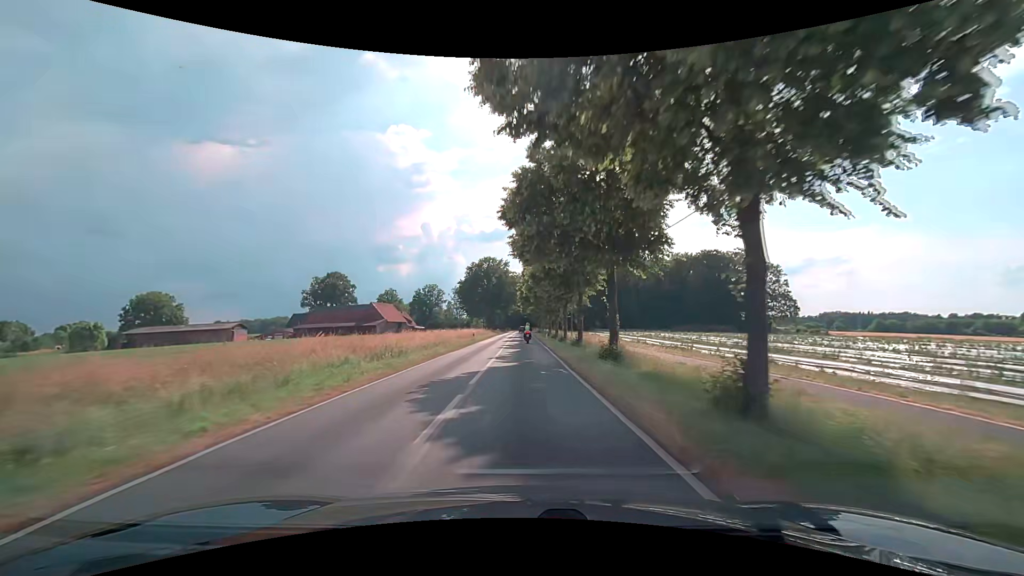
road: secondary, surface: asphalt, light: Day
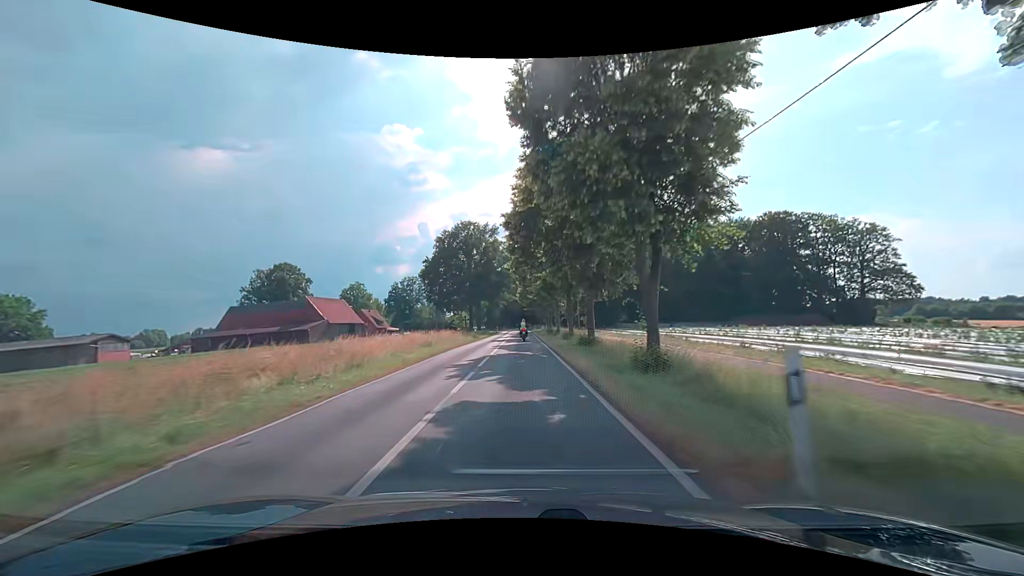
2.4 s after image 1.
(+0.3, +44.0) m; +1°
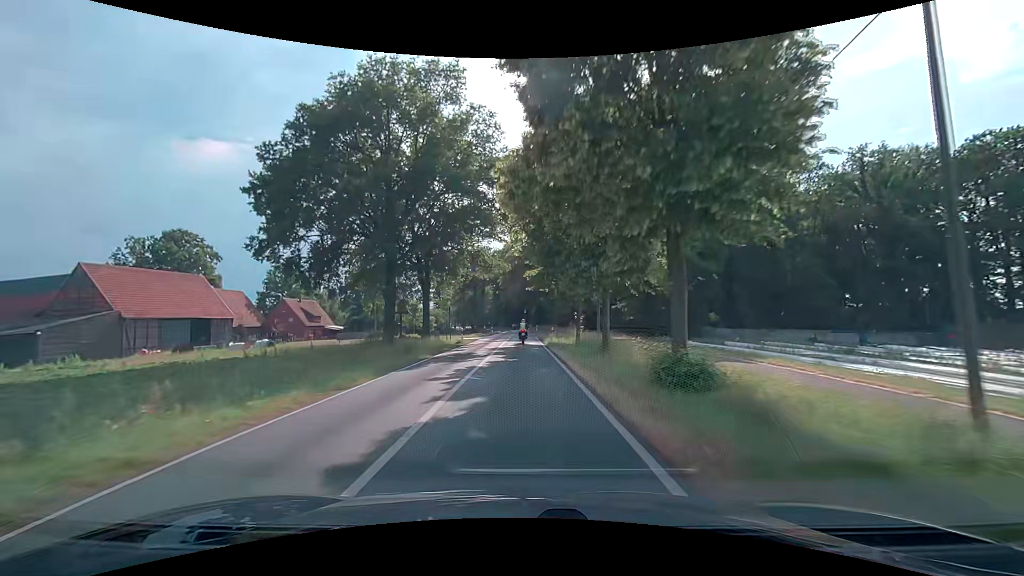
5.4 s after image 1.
(-0.4, +53.8) m; 0°
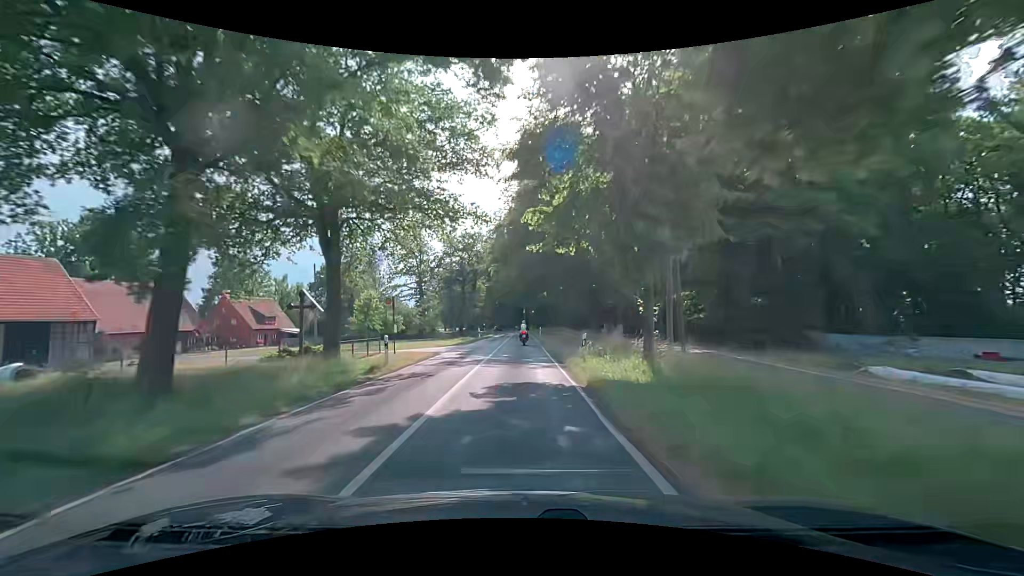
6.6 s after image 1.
(0.0, +21.1) m; 0°
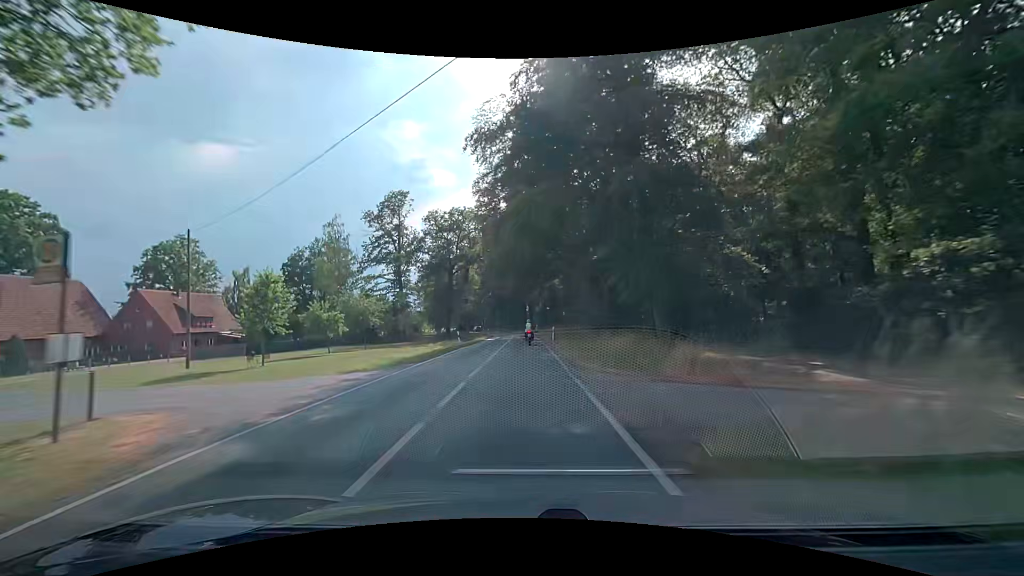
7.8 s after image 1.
(+0.1, +20.9) m; 0°
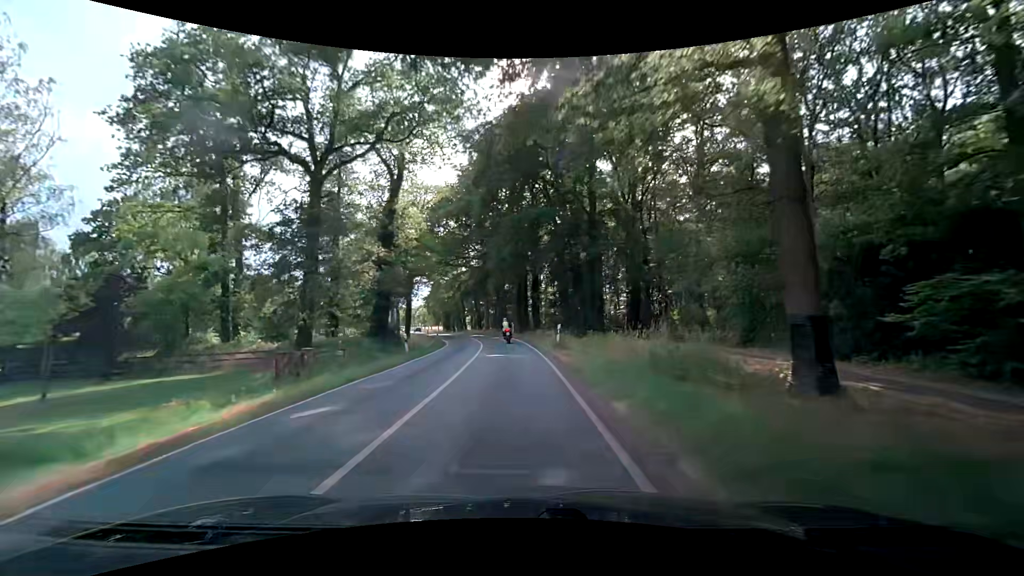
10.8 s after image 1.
(-0.2, +51.6) m; 0°
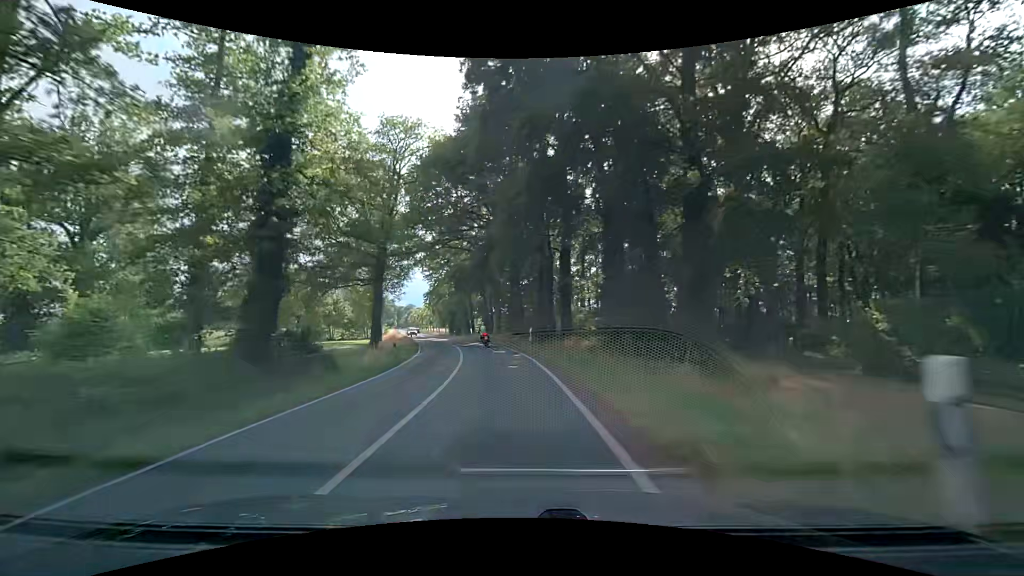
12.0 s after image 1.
(-0.4, +20.5) m; -3°
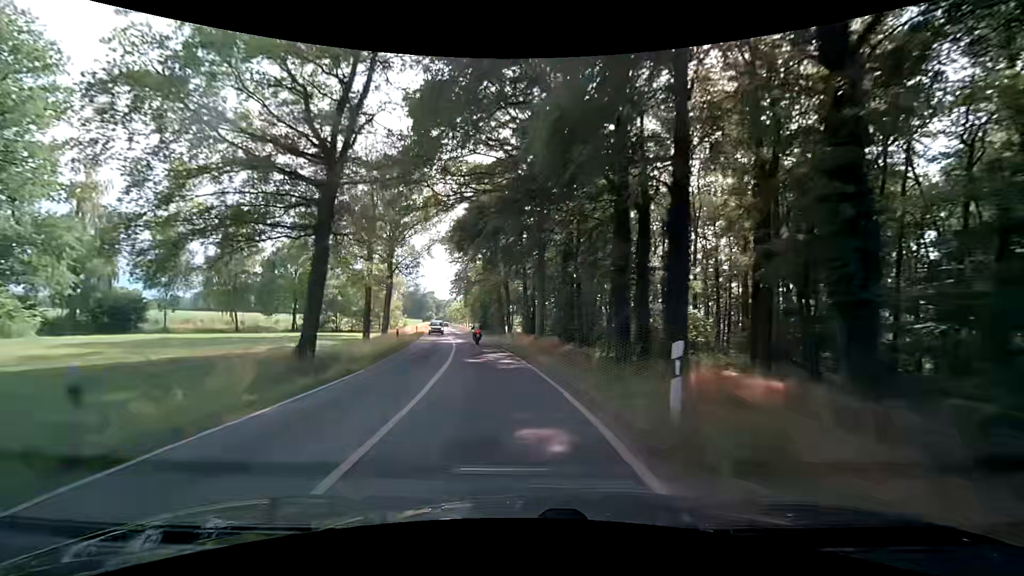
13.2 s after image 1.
(-0.7, +20.3) m; -5°
(0, +10) (-1, +20) (-2, +30) (-4, +40) (-5, +50) (-7, +60) (-9, +69) (-10, +79) (-12, +89) (-14, +99) m
